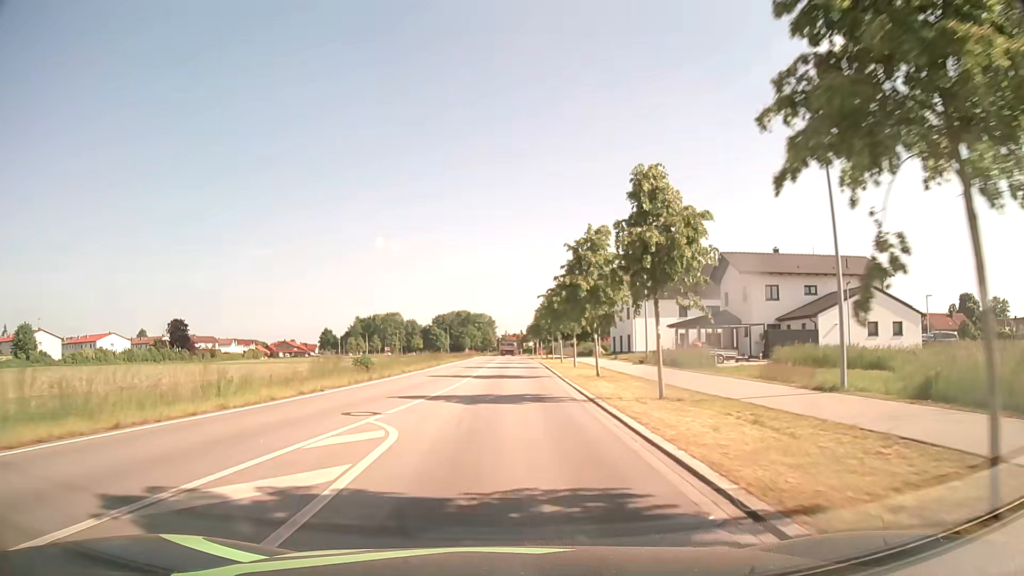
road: unclassified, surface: asphalt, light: Day
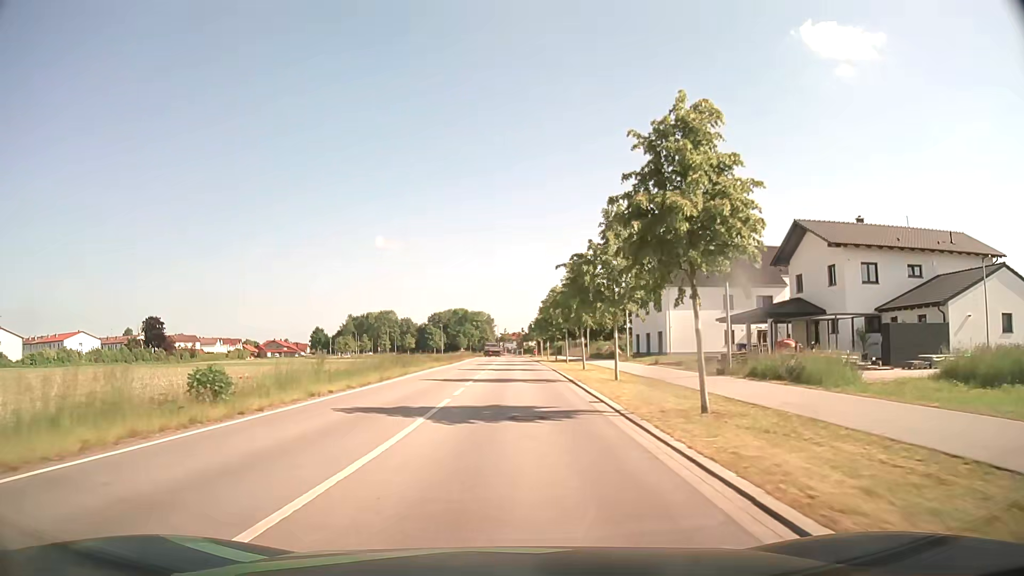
(0.0, +15.4) m; 0°
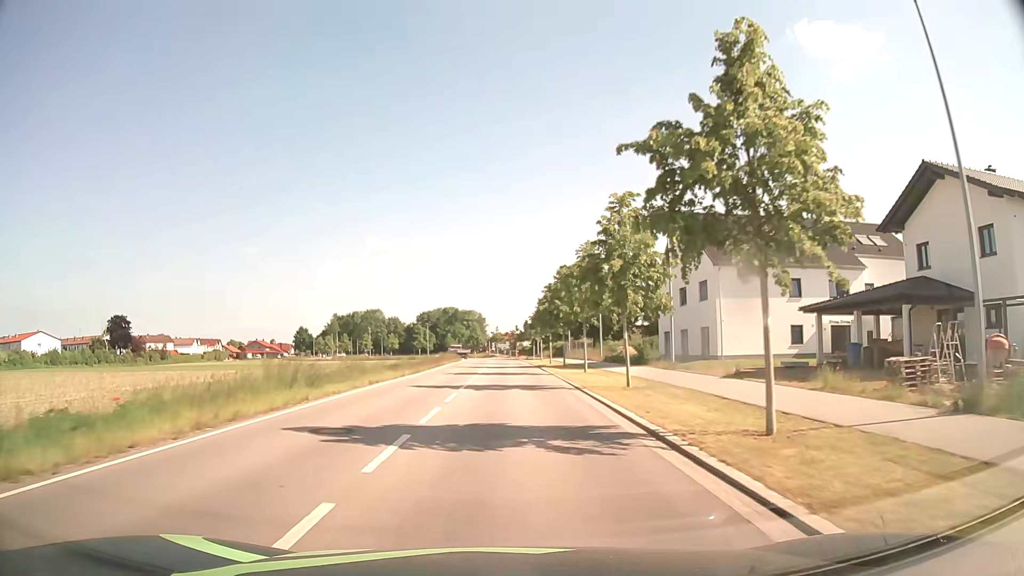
(0.0, +15.4) m; +1°
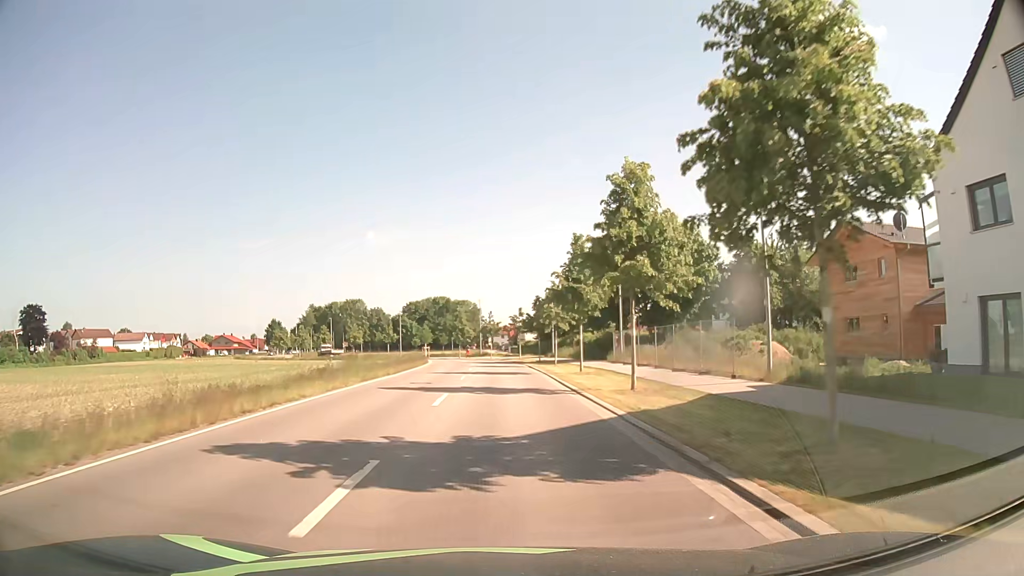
(+0.1, +38.3) m; 0°
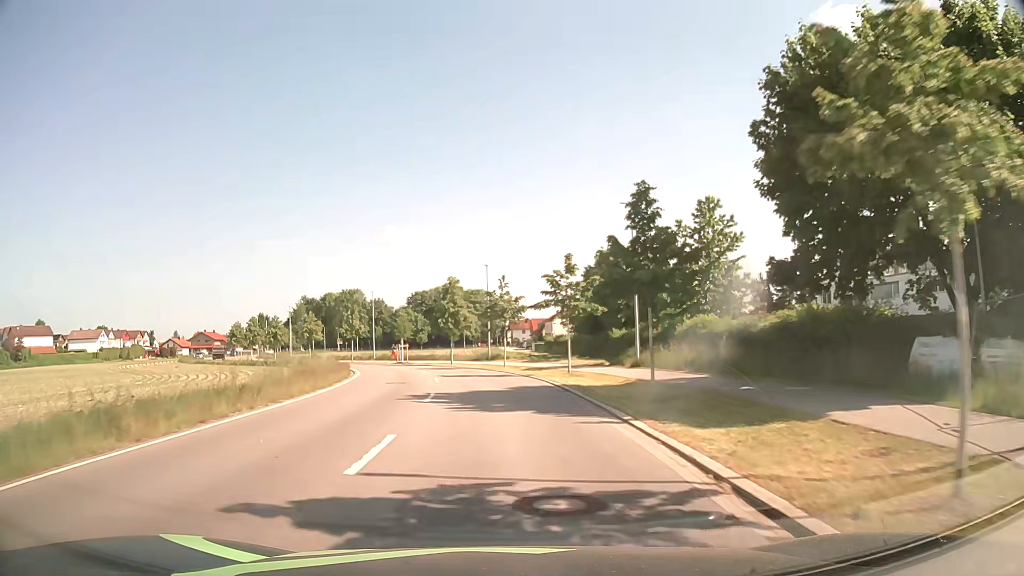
(-0.4, +38.3) m; -1°
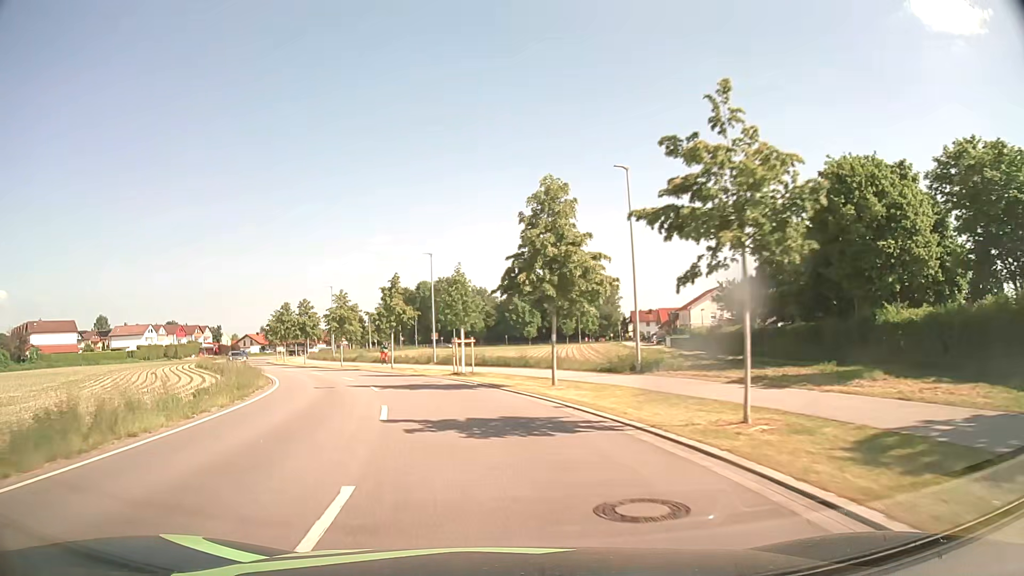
(-1.8, +30.6) m; -9°
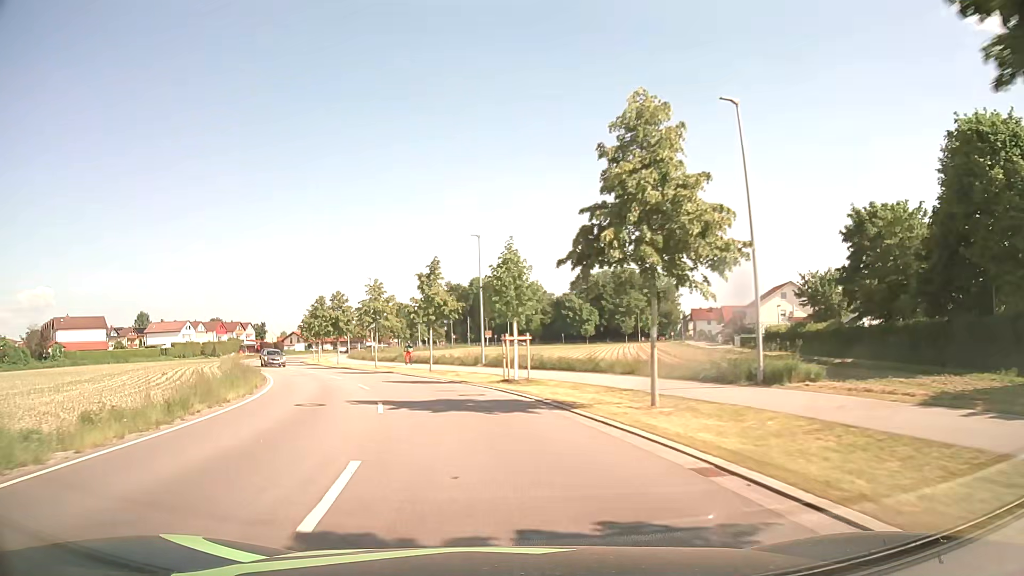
(-0.3, +7.6) m; -5°
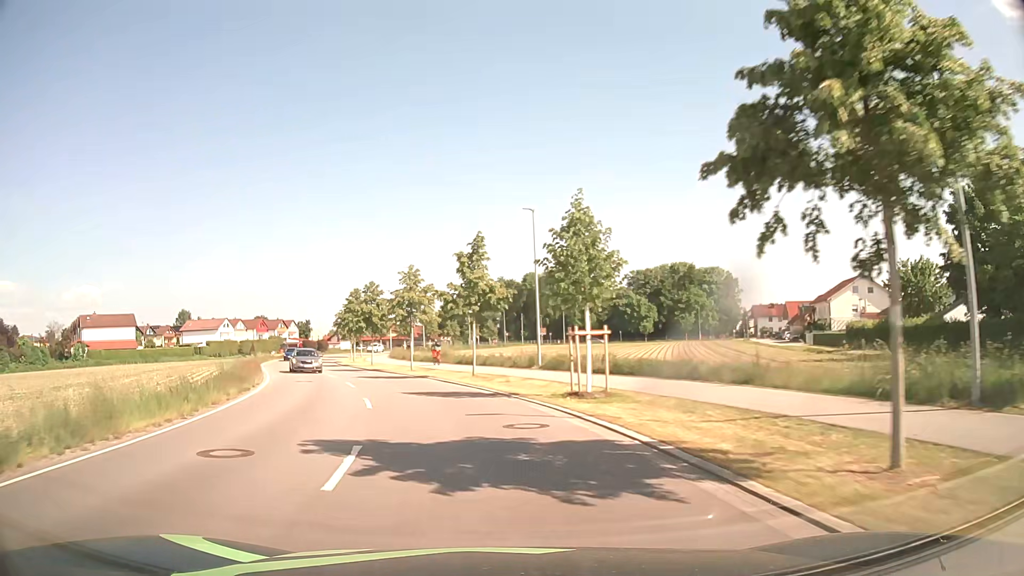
(-0.3, +7.6) m; -4°
(-1, +10) (-2, +20) (-5, +29) (-9, +39) (-12, +48) (-16, +57) (-19, +67) (-22, +76) (-23, +86) (-24, +96) m
